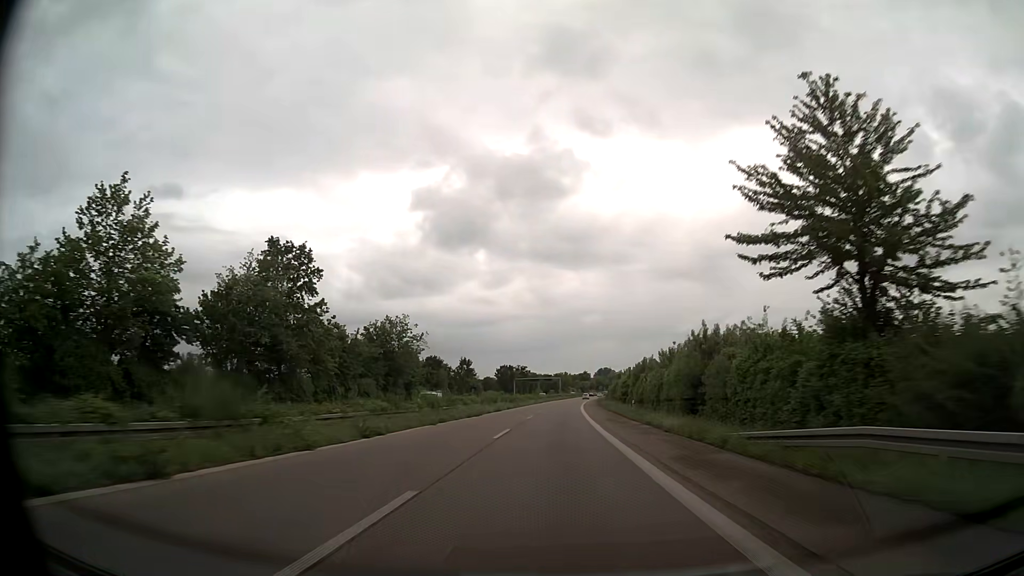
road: trunk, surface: asphalt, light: Day
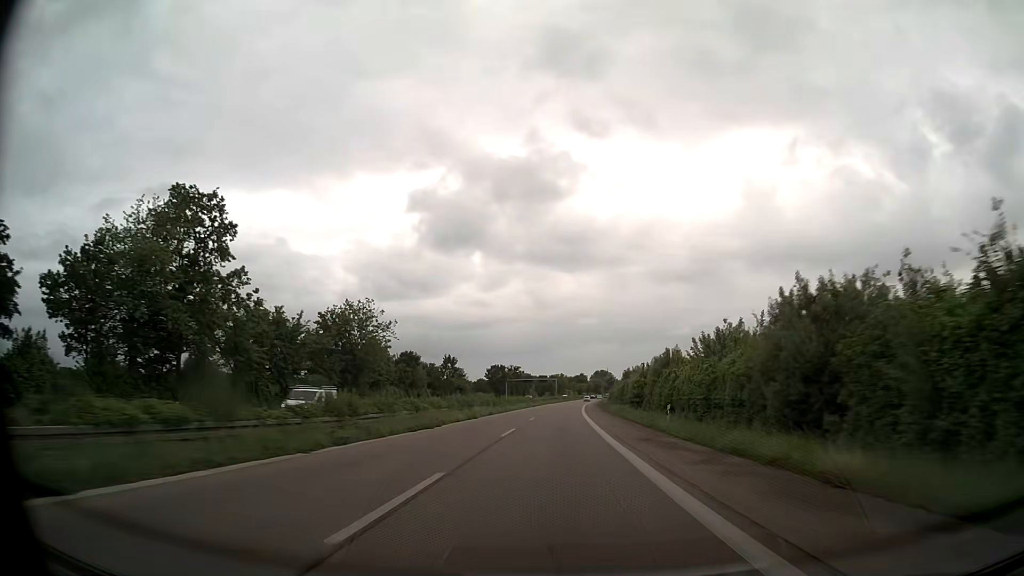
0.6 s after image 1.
(0.0, +15.6) m; 0°
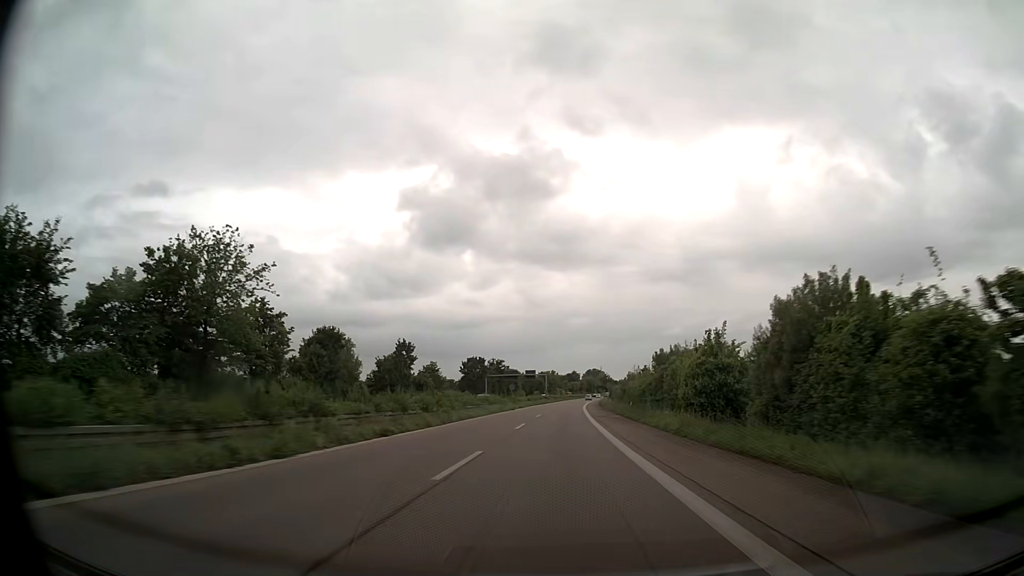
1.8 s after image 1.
(+0.2, +31.0) m; +1°
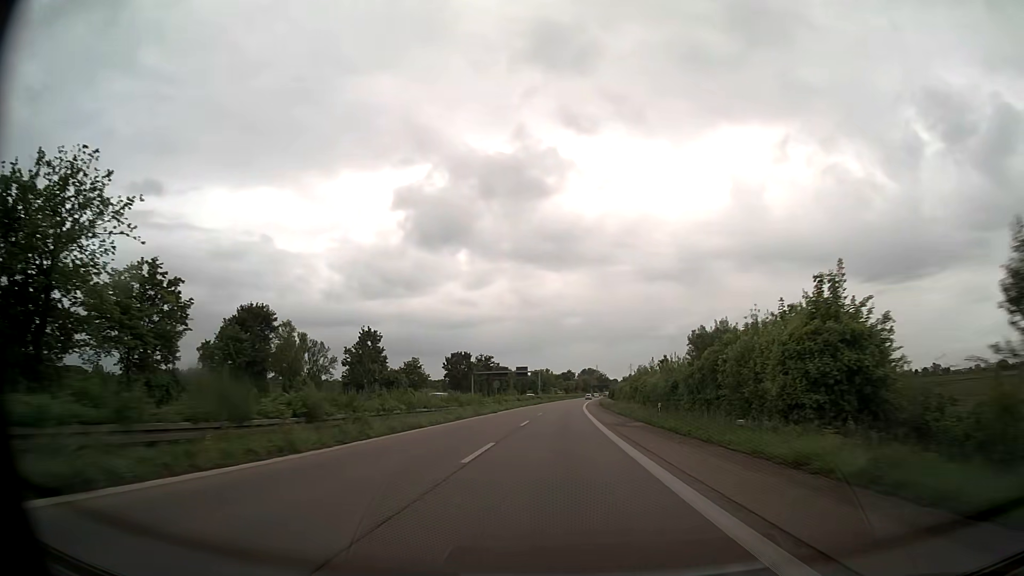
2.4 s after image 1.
(+0.1, +15.5) m; 0°
